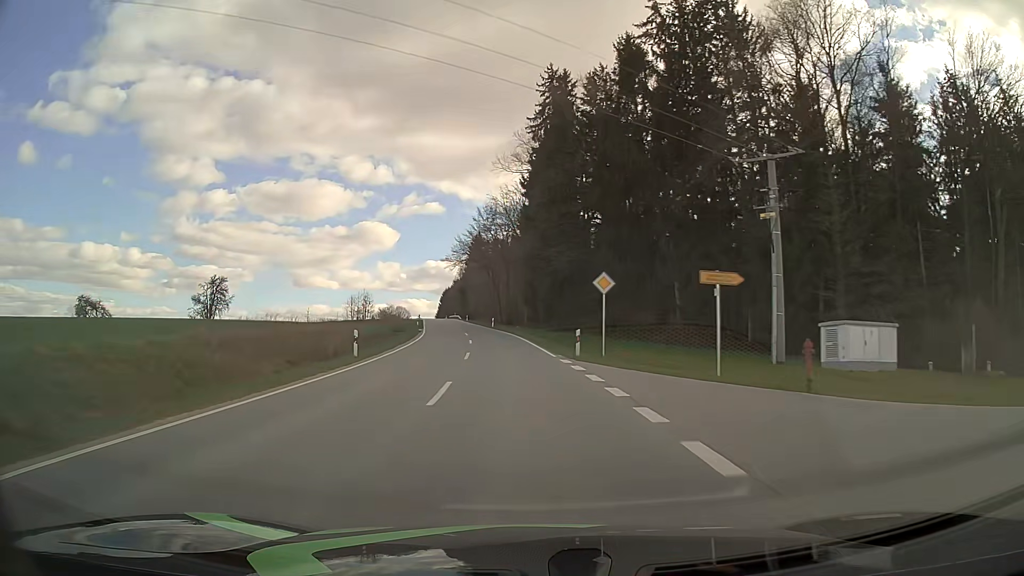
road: tertiary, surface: asphalt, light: Day
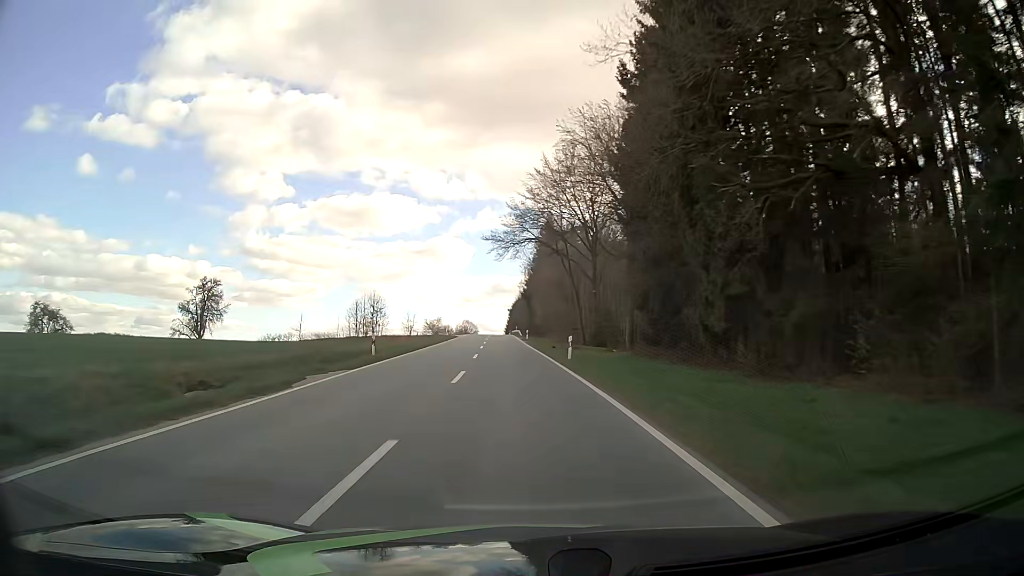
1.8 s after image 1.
(-2.5, +43.4) m; -6°
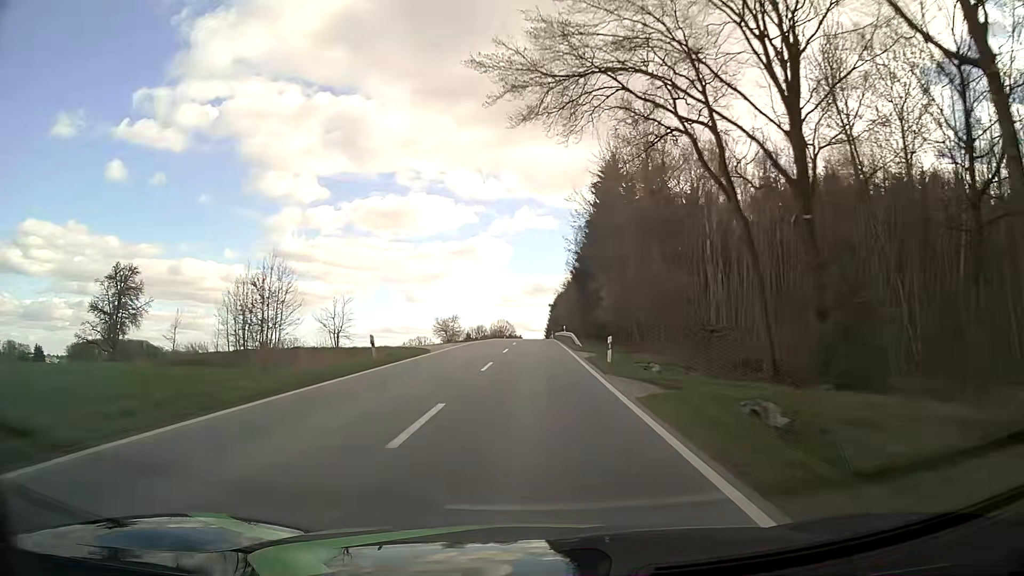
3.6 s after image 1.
(-2.0, +45.0) m; -4°
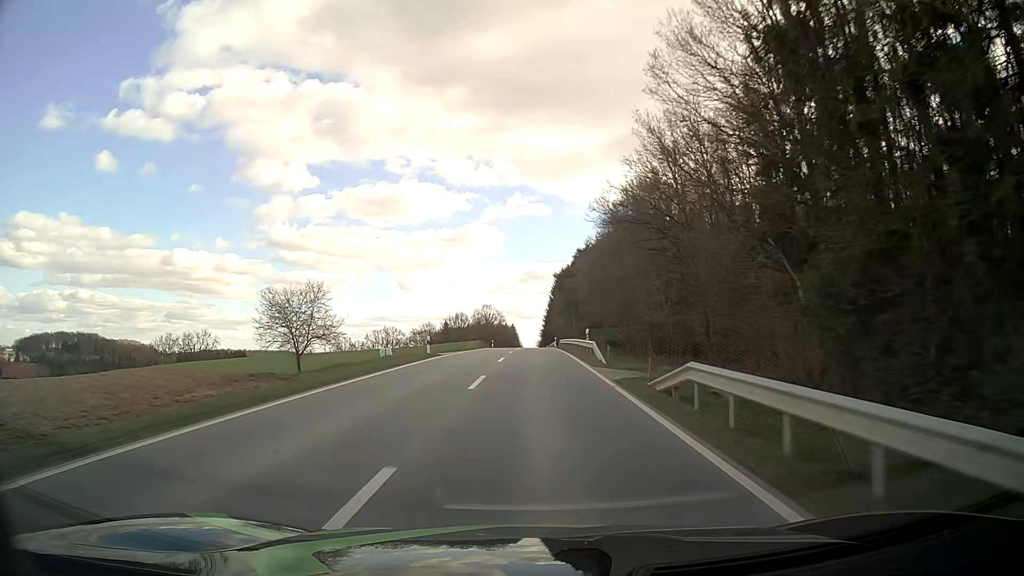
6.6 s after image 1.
(+0.4, +77.3) m; 0°
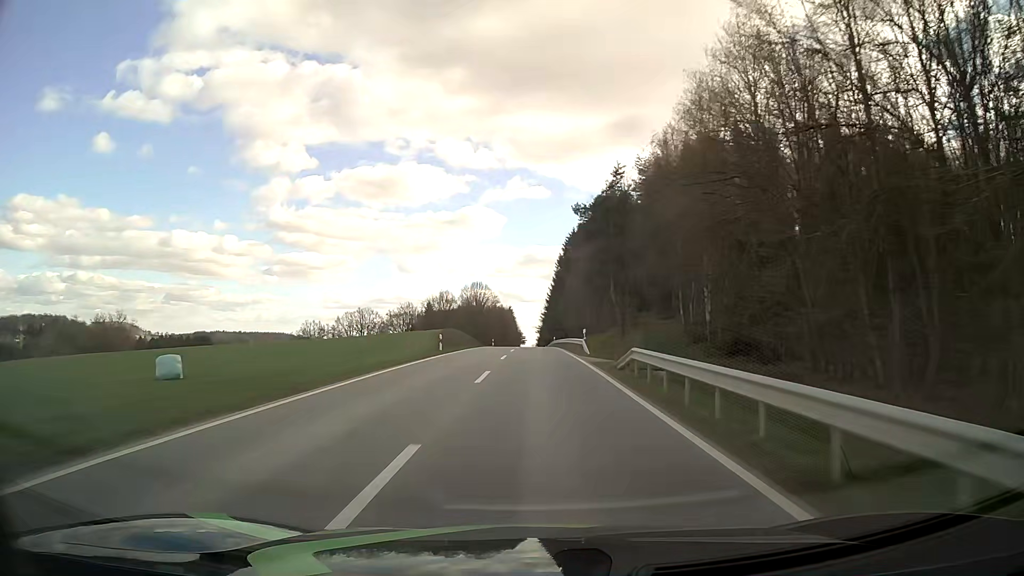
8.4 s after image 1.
(0.0, +47.2) m; 0°
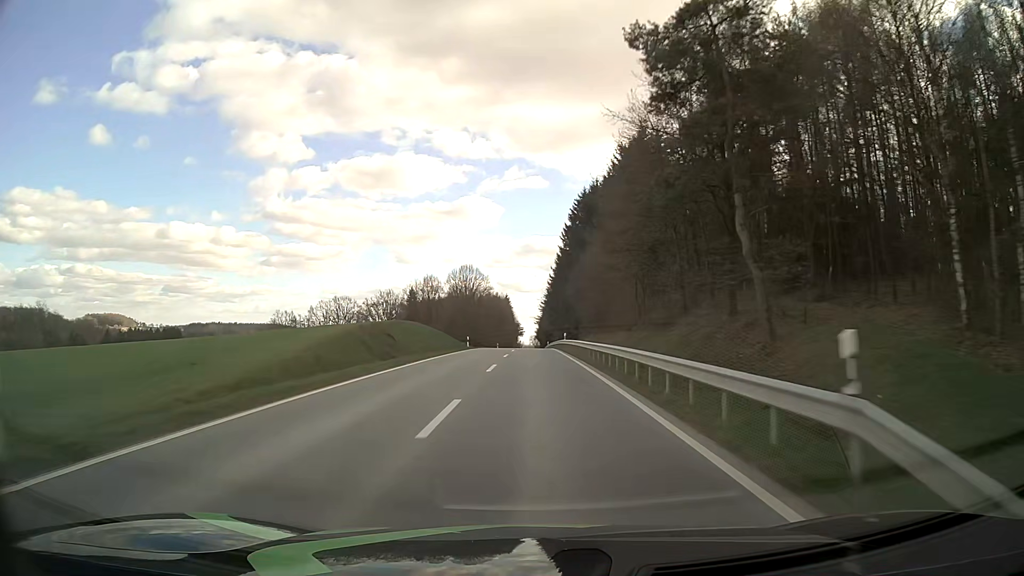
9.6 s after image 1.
(+0.1, +31.6) m; 0°
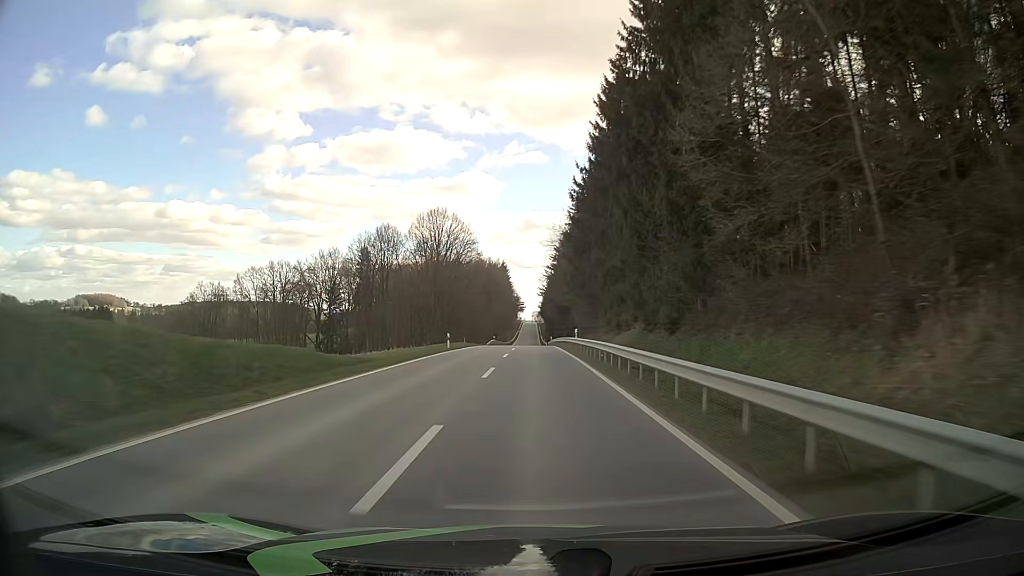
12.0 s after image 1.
(0.0, +63.7) m; 0°
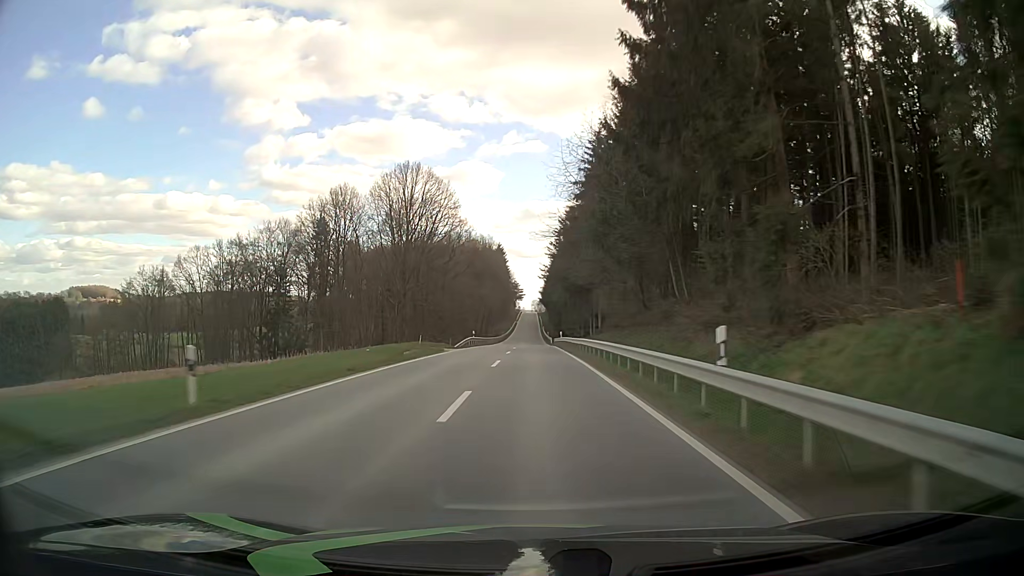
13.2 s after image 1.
(-0.1, +32.1) m; 0°
(0, +10) (0, +20) (0, +30) (0, +40) (0, +50) (0, +60) (0, +70) (0, +80) (0, +90) (0, +100) m
